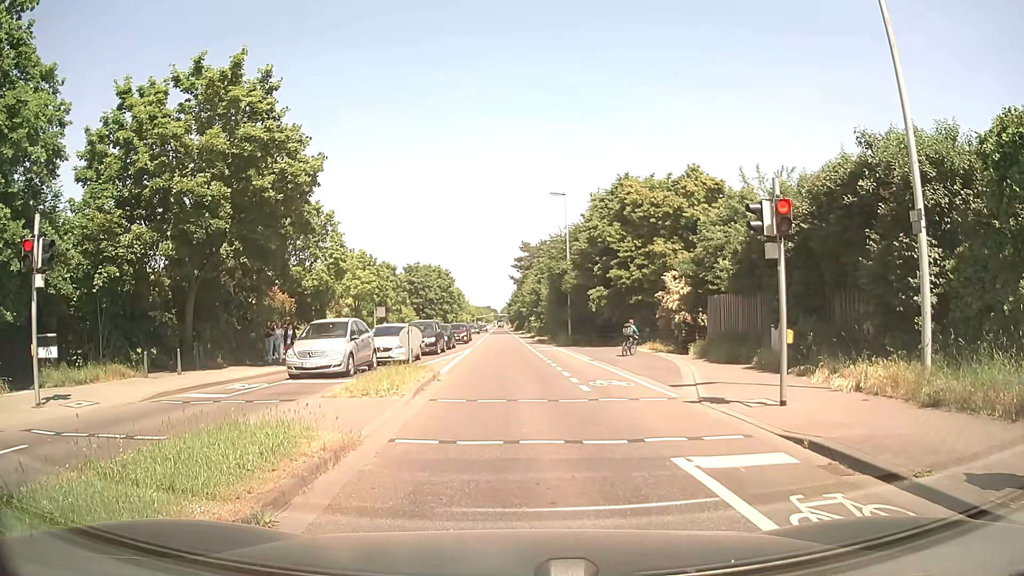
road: secondary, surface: asphalt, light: Day
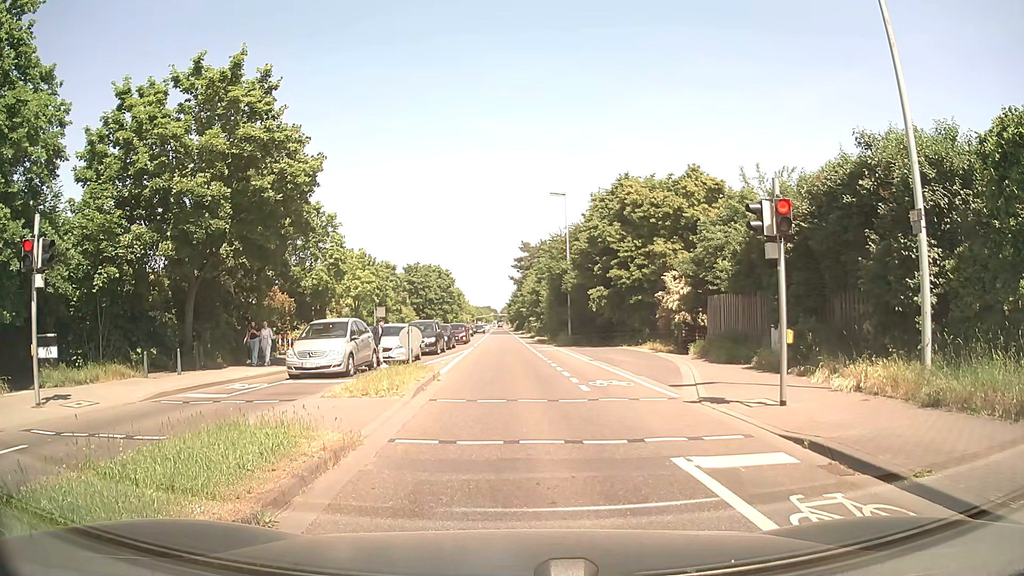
(0.0, +0.1) m; 0°
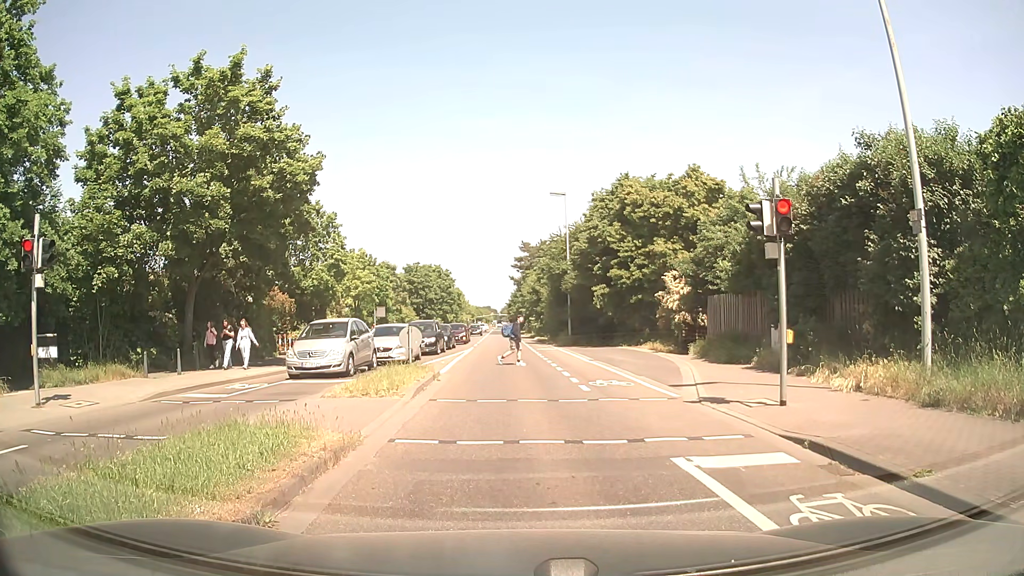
(0.0, 0.0) m; 0°
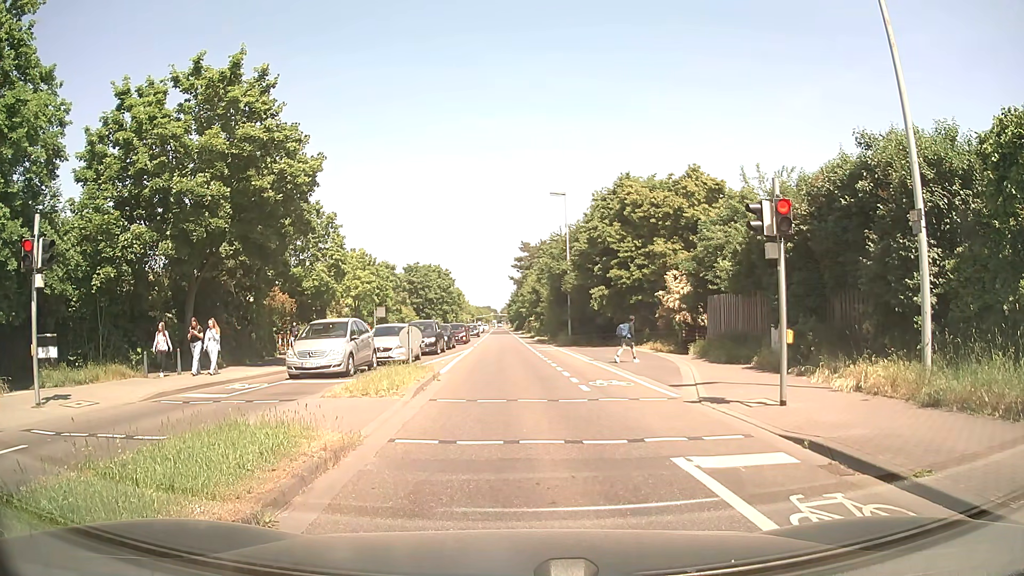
(0.0, 0.0) m; 0°
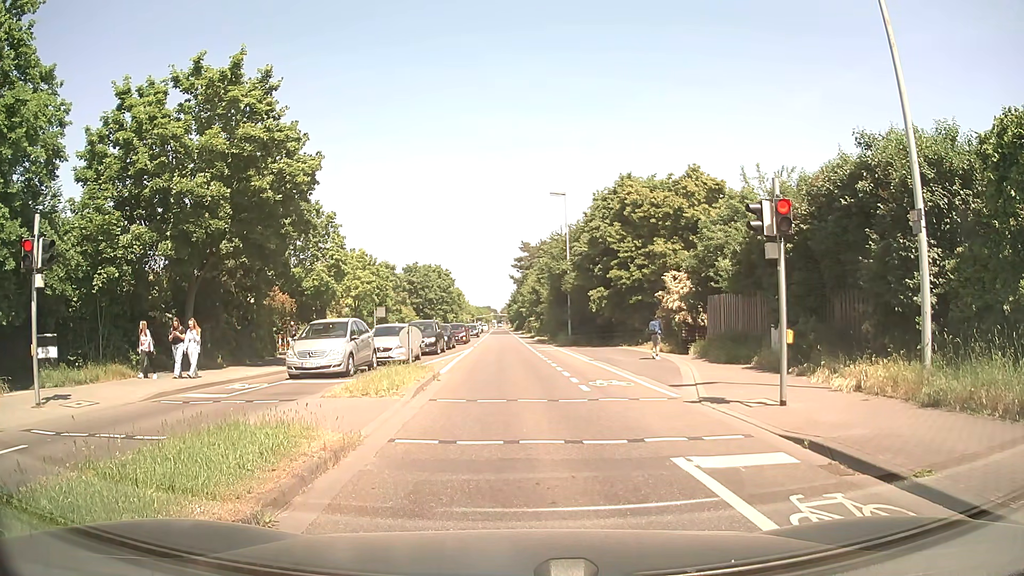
(0.0, 0.0) m; 0°
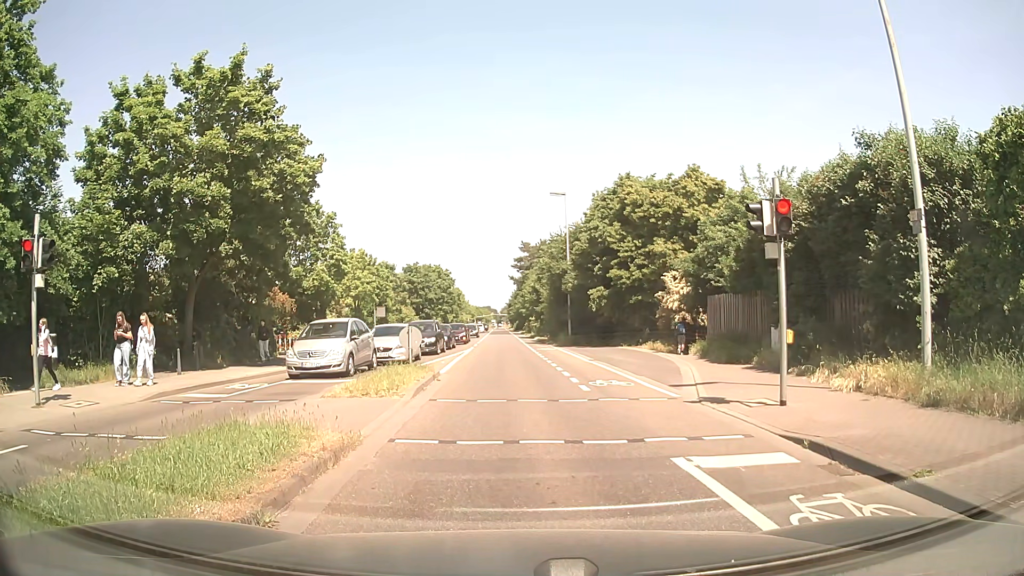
(0.0, 0.0) m; 0°
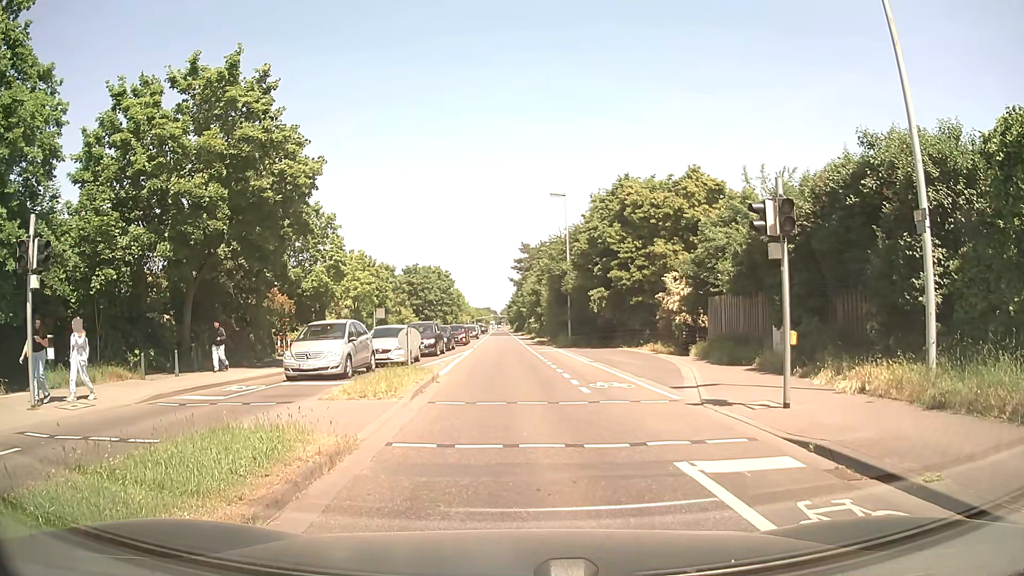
(0.0, +0.1) m; 0°
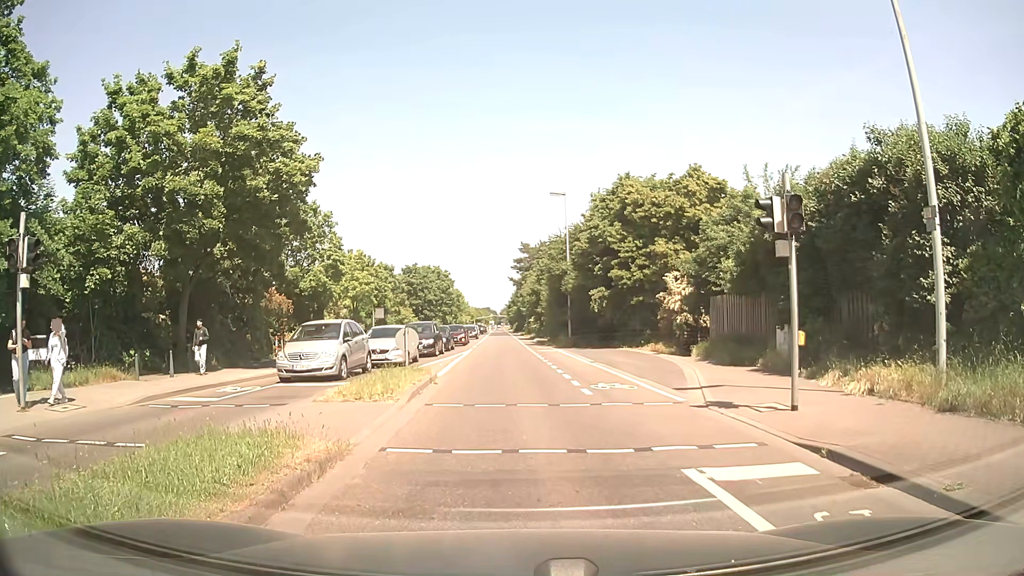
(0.0, +0.3) m; 0°
(0, +10) (0, +20) (-1, +30) (-1, +40) (-2, +50) (-2, +60) (-3, +70) (-3, +80) (-4, +90) (-4, +100) m
